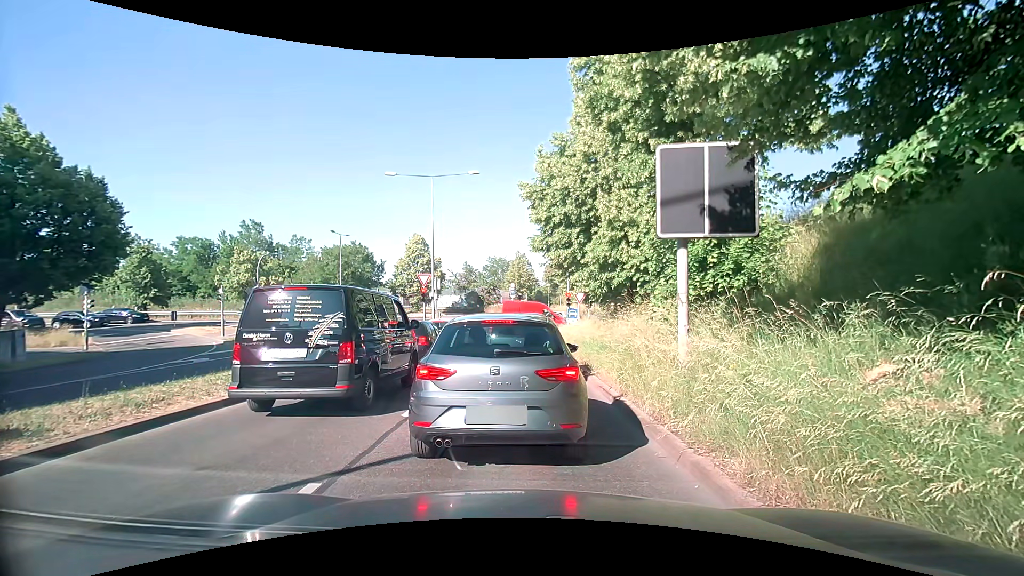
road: tertiary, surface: asphalt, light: Day
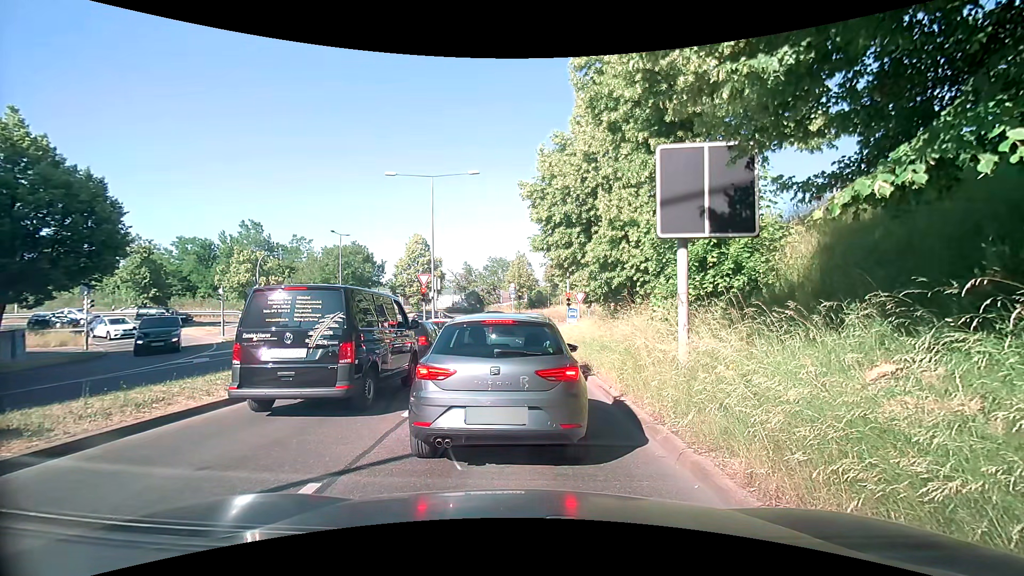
(0.0, 0.0) m; 0°
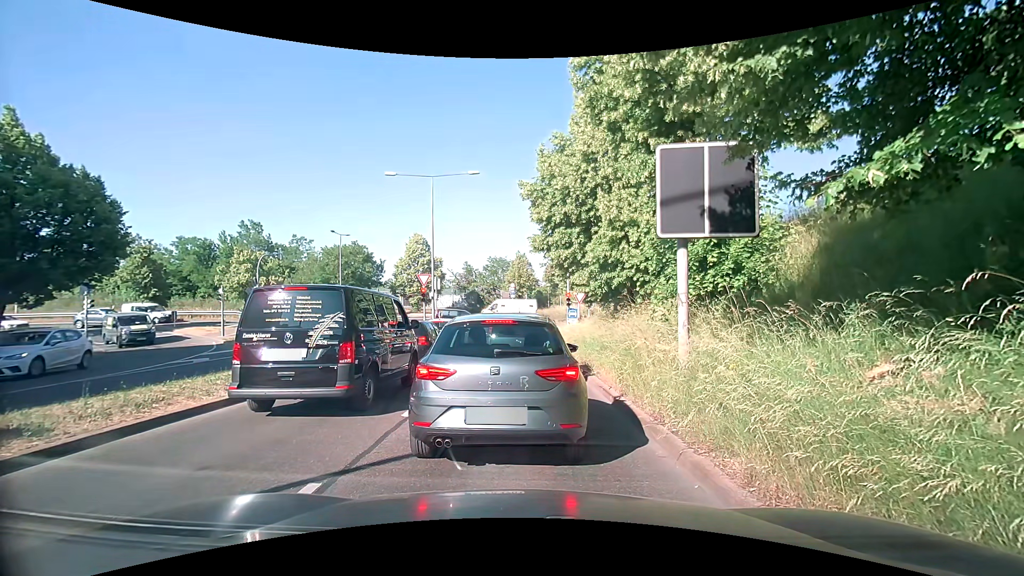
(0.0, 0.0) m; 0°
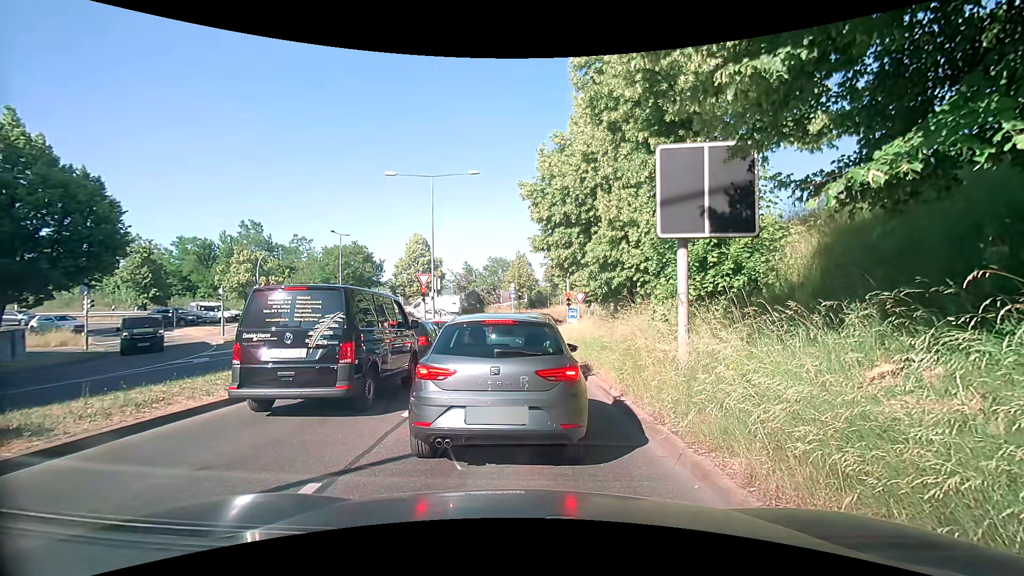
(0.0, 0.0) m; 0°
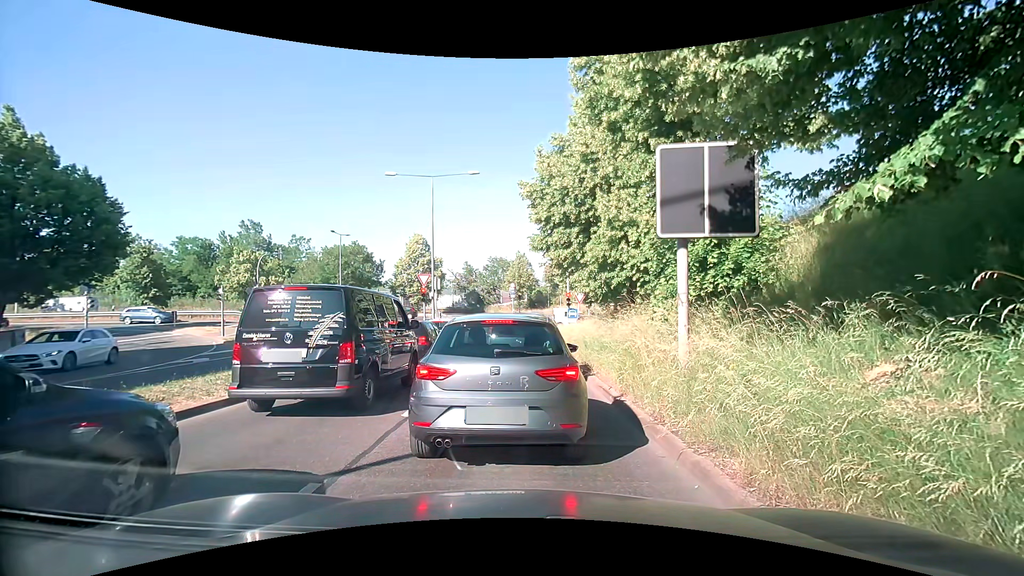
(0.0, 0.0) m; 0°
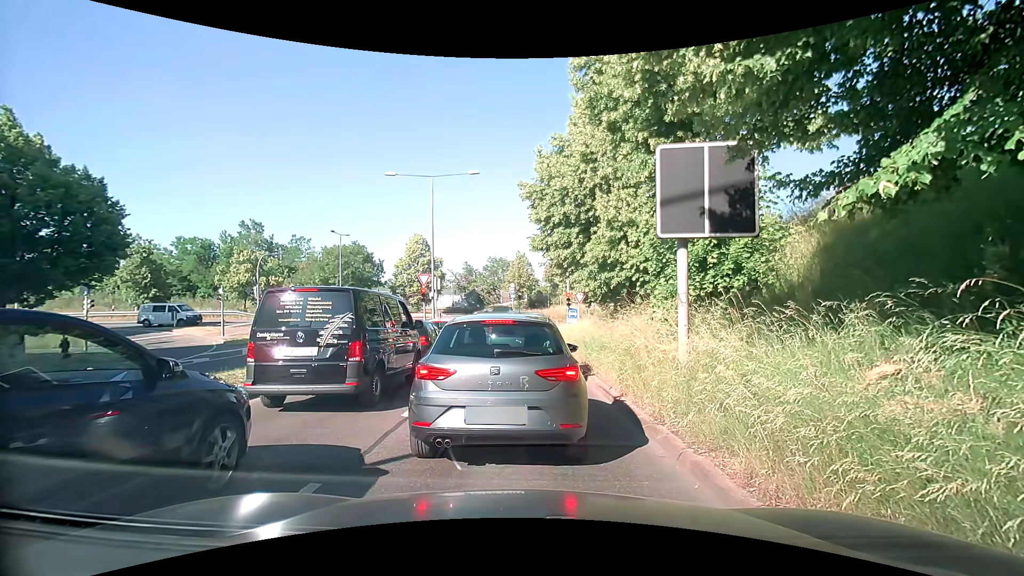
(0.0, 0.0) m; 0°
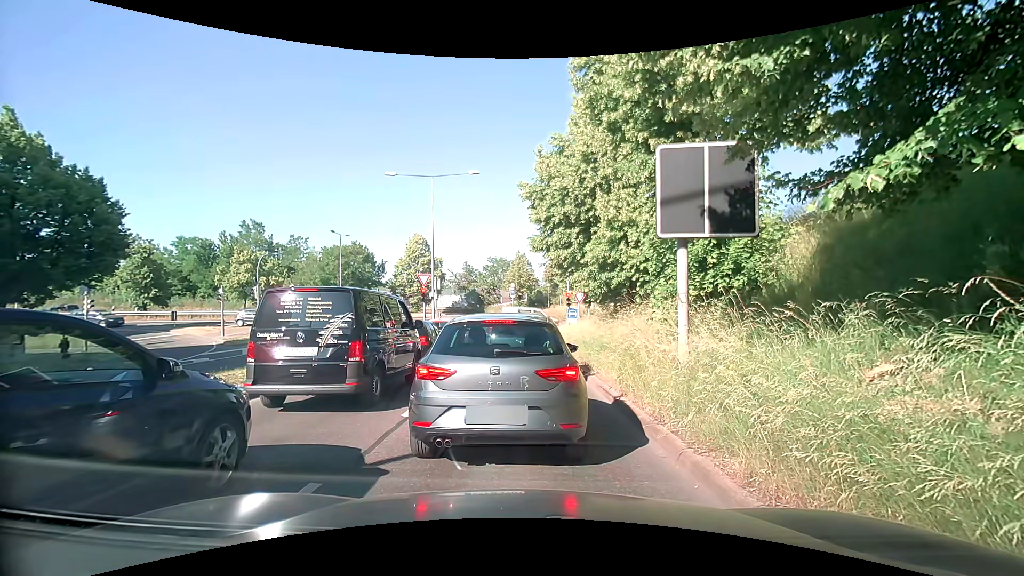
(0.0, 0.0) m; 0°
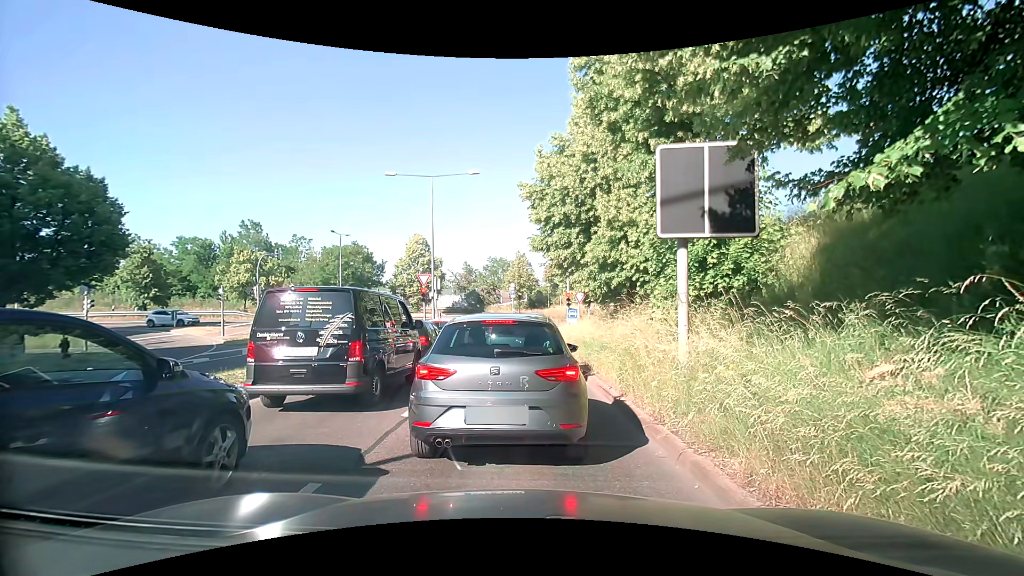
(0.0, 0.0) m; 0°
